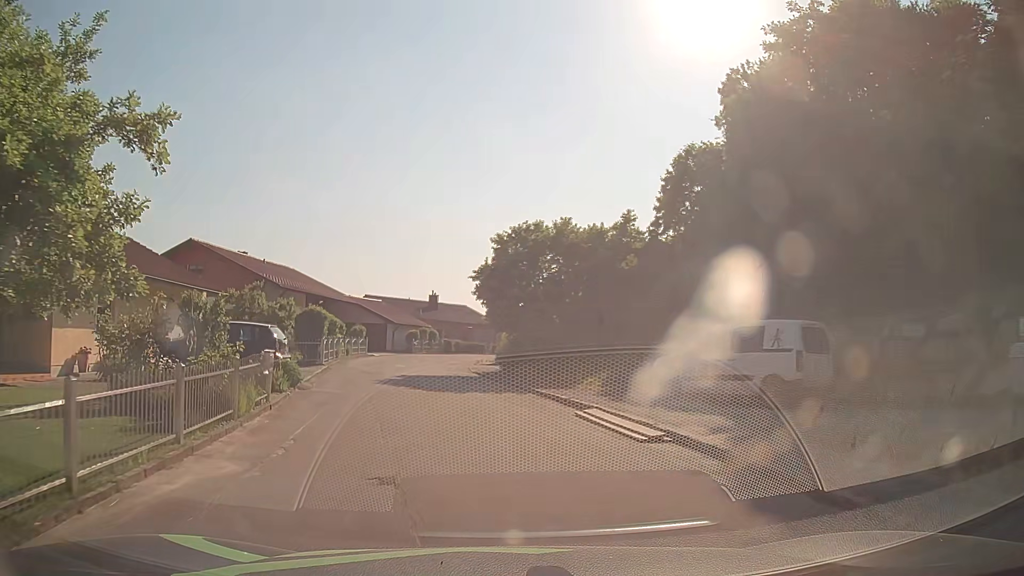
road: residential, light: Day
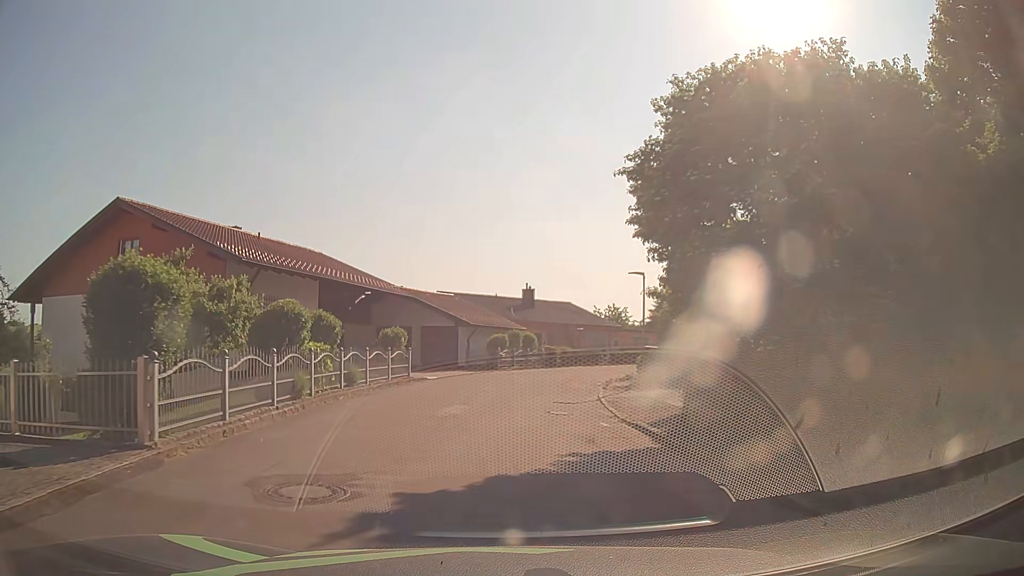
(-1.6, +17.9) m; -8°
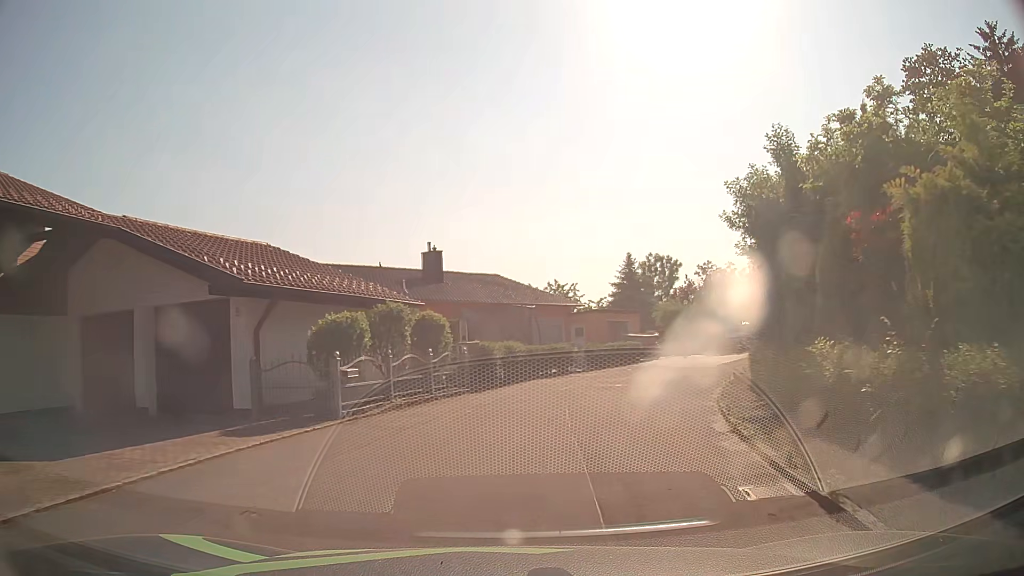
(+0.9, +22.5) m; +7°
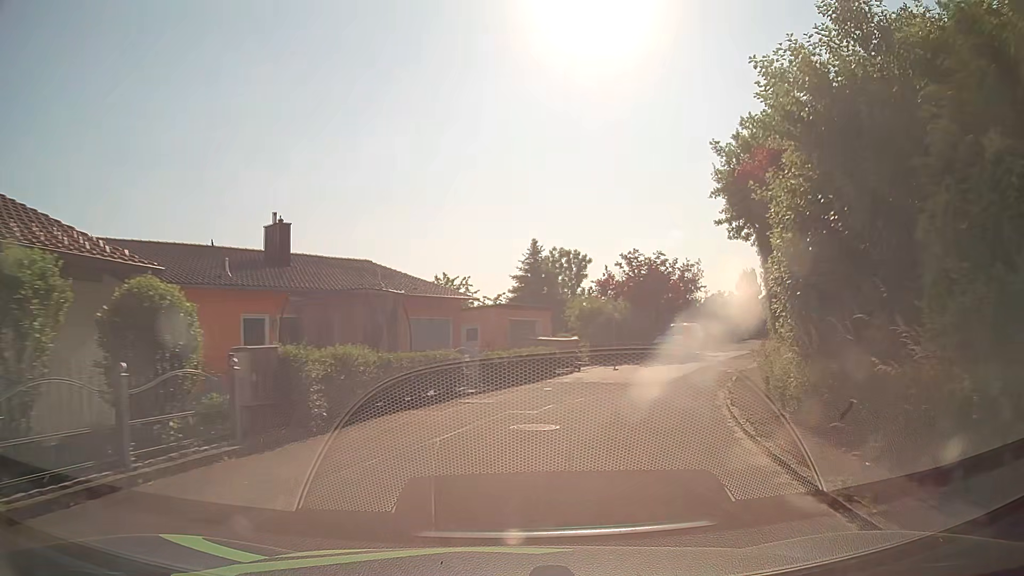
(+0.7, +9.1) m; +9°
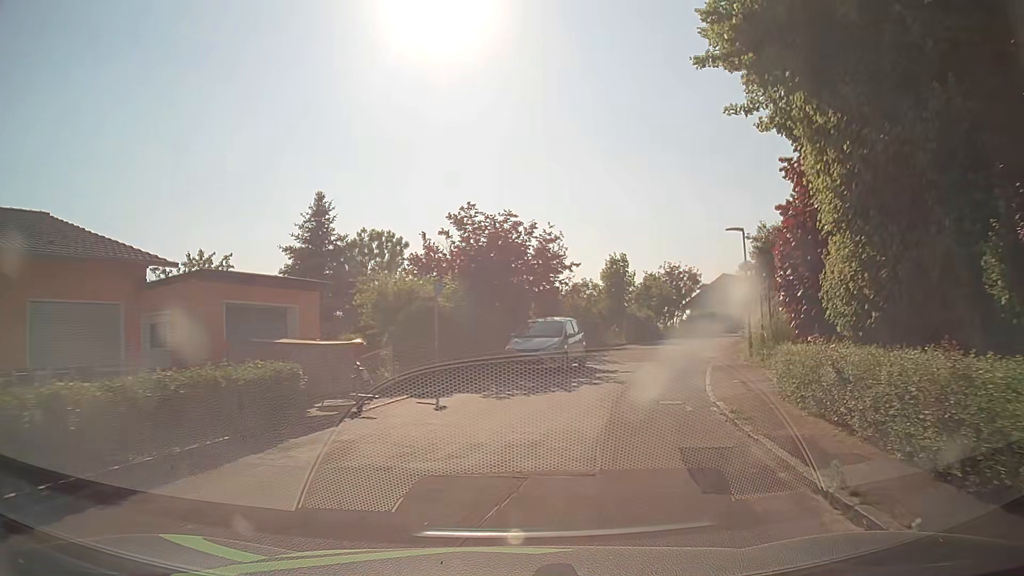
(+1.9, +13.9) m; +15°
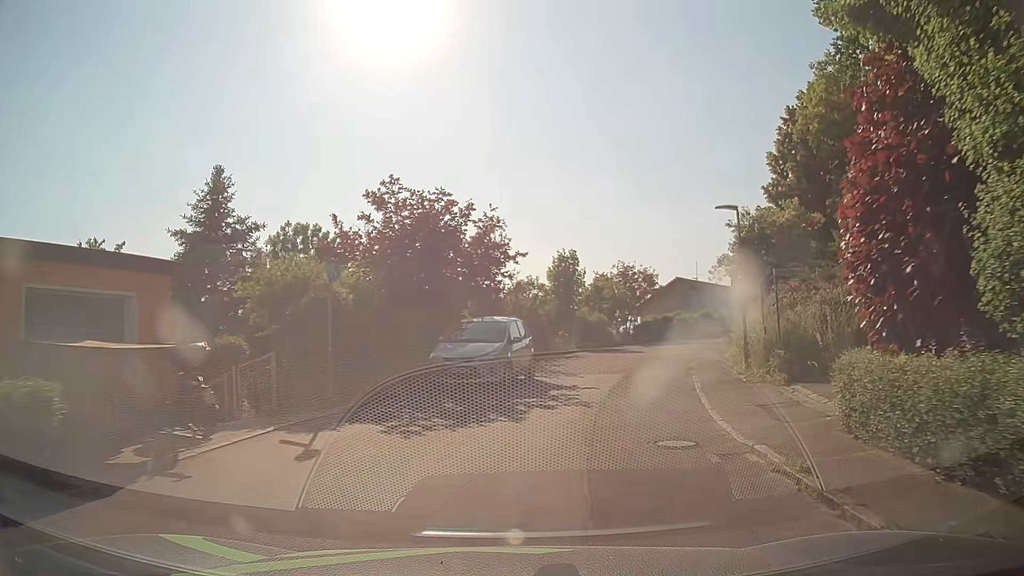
(+0.2, +4.8) m; +6°
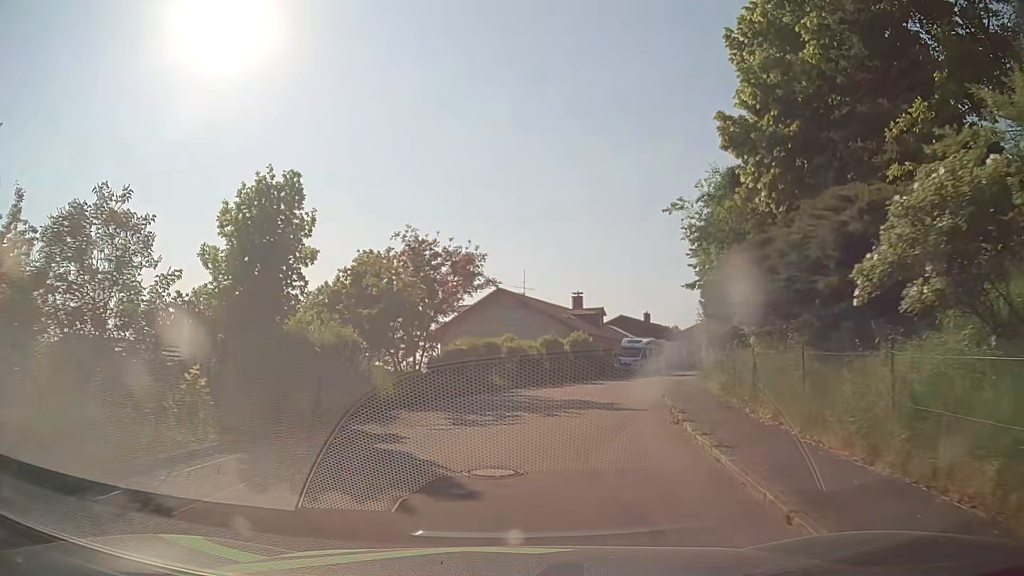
(+3.7, +23.5) m; +16°
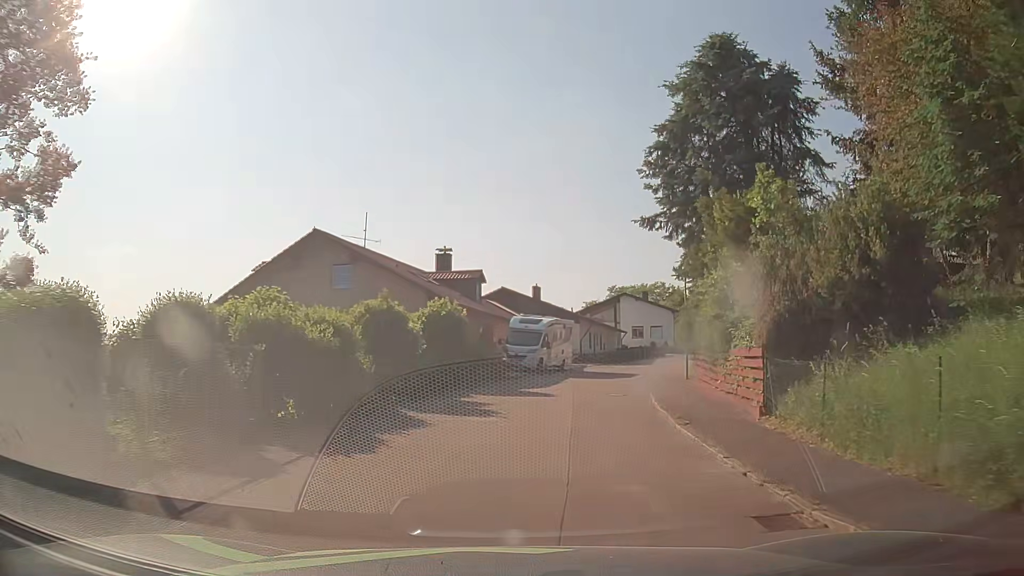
(+1.9, +19.1) m; +11°
(0, +10) (+2, +20) (+4, +30) (+7, +39) (+10, +49) (+15, +58) (+19, +66) (+24, +75) (+30, +83) (+38, +90) m
